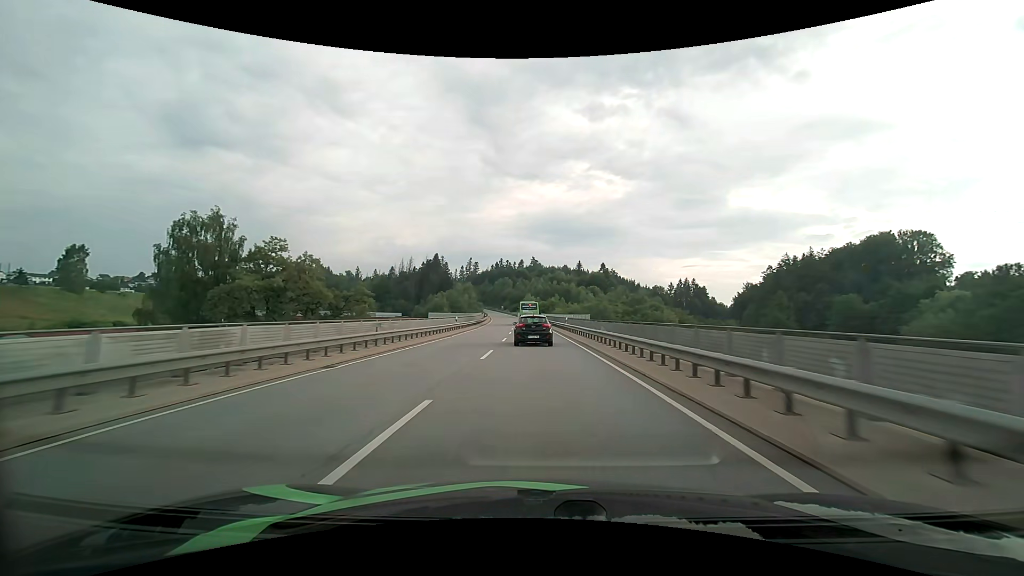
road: primary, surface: asphalt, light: Day
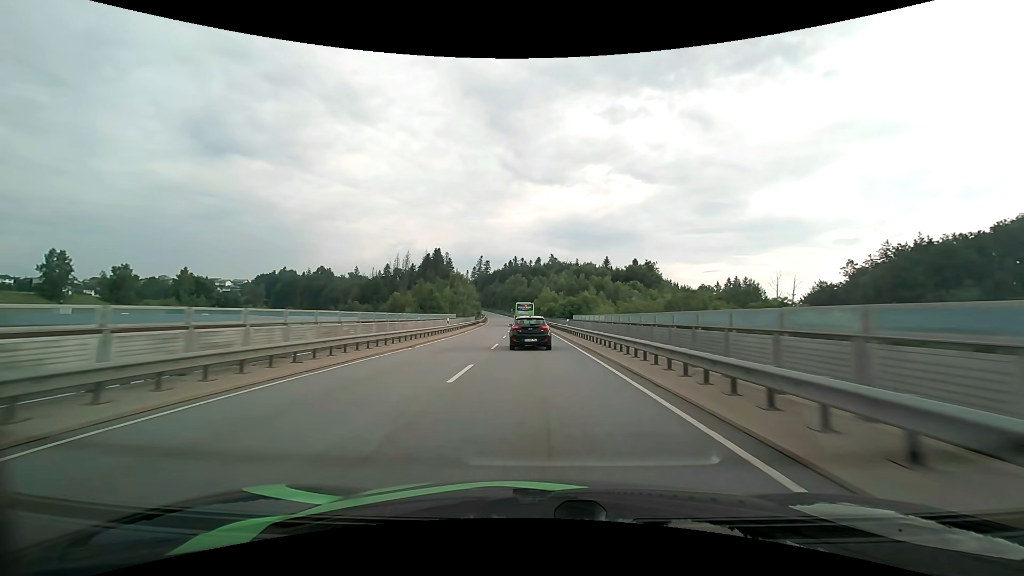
(-1.0, +53.1) m; -2°
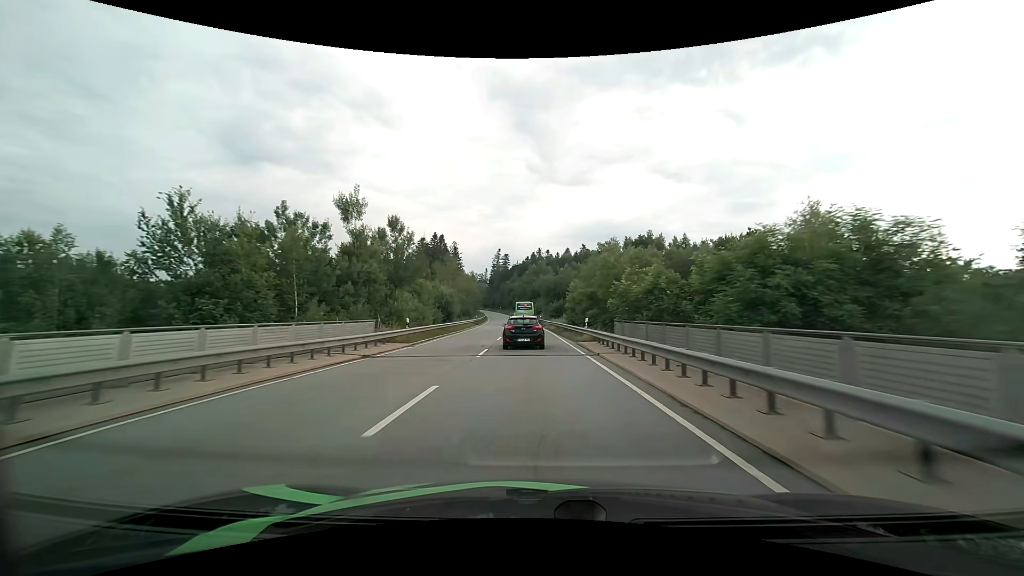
(-1.6, +64.2) m; -3°
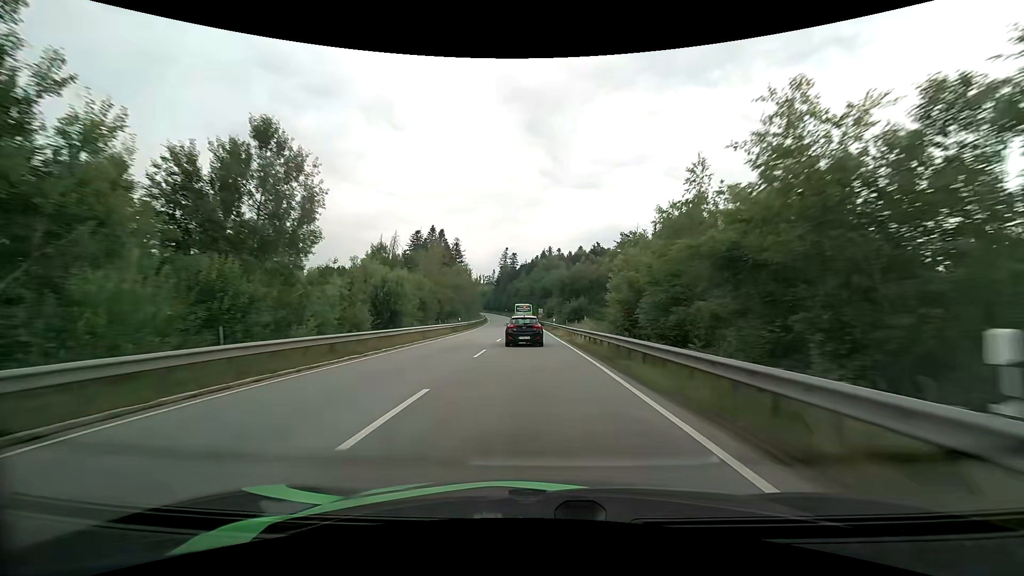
(-0.3, +24.4) m; -1°
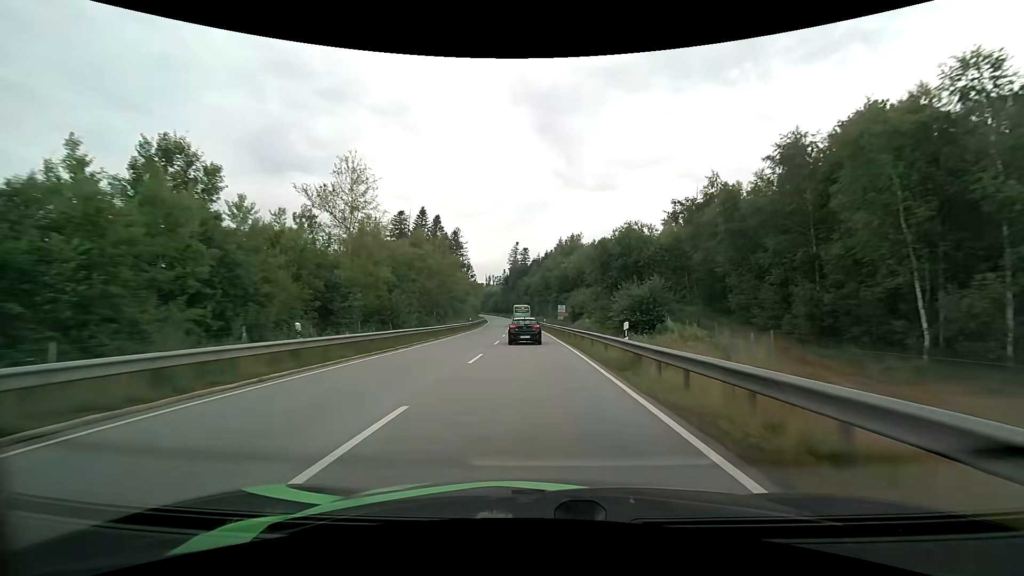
(-0.6, +37.4) m; -2°
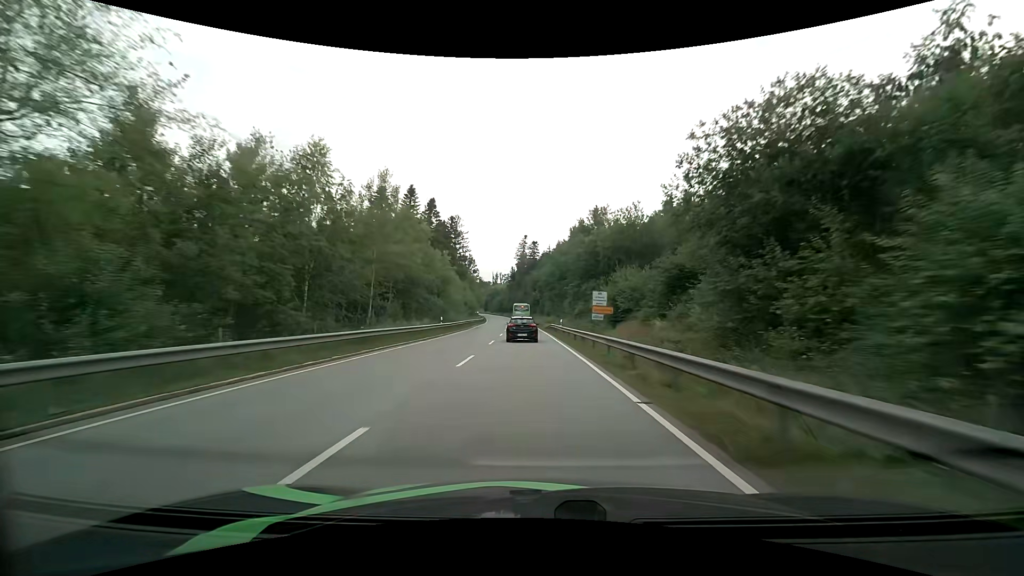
(-0.2, +25.6) m; -1°
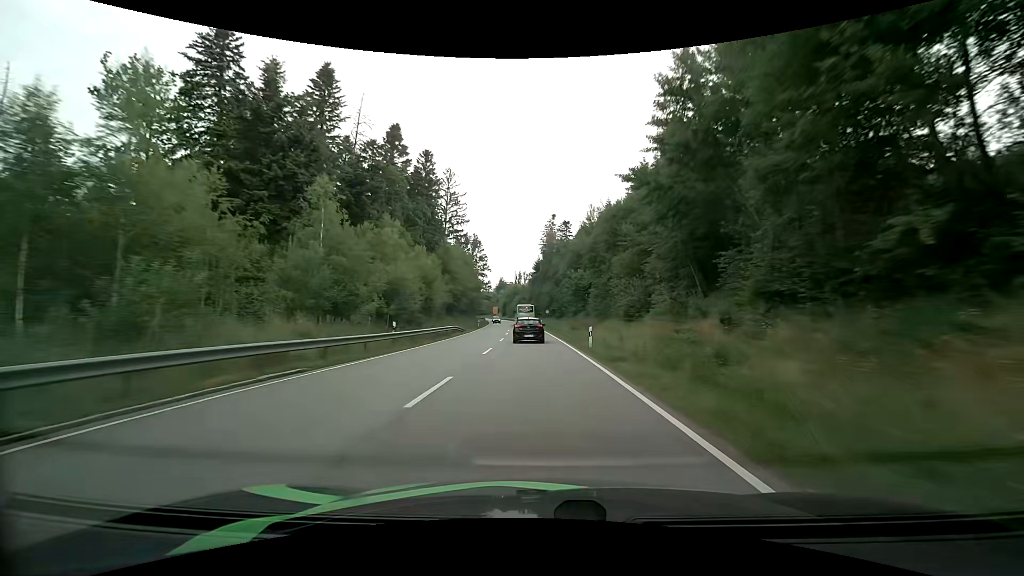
(-2.1, +66.4) m; -3°
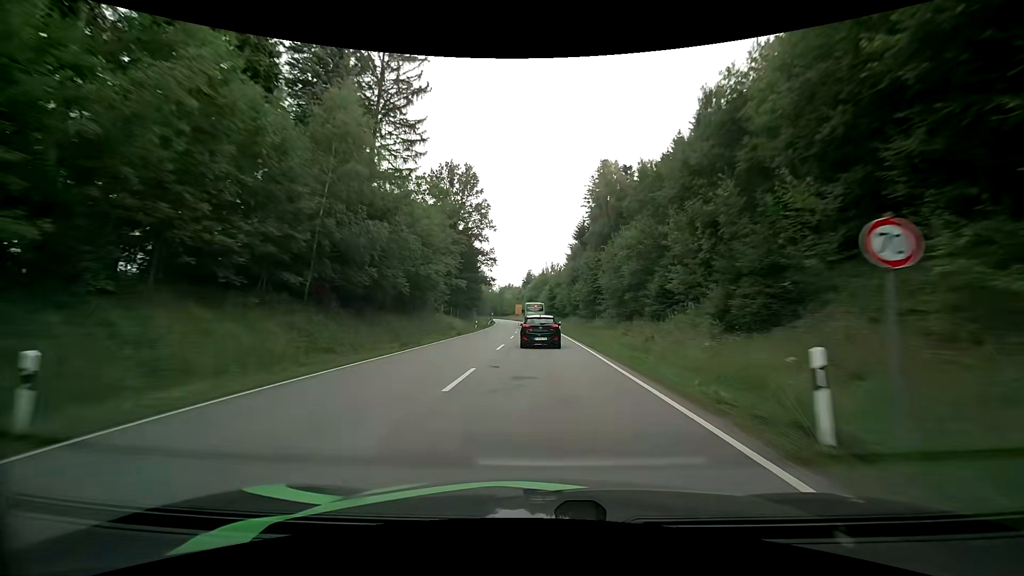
(-2.1, +70.2) m; -4°
(0, +10) (0, +20) (0, +30) (0, +40) (0, +50) (-1, +60) (-1, +70) (-1, +80) (-2, +90) (-2, +100) m
